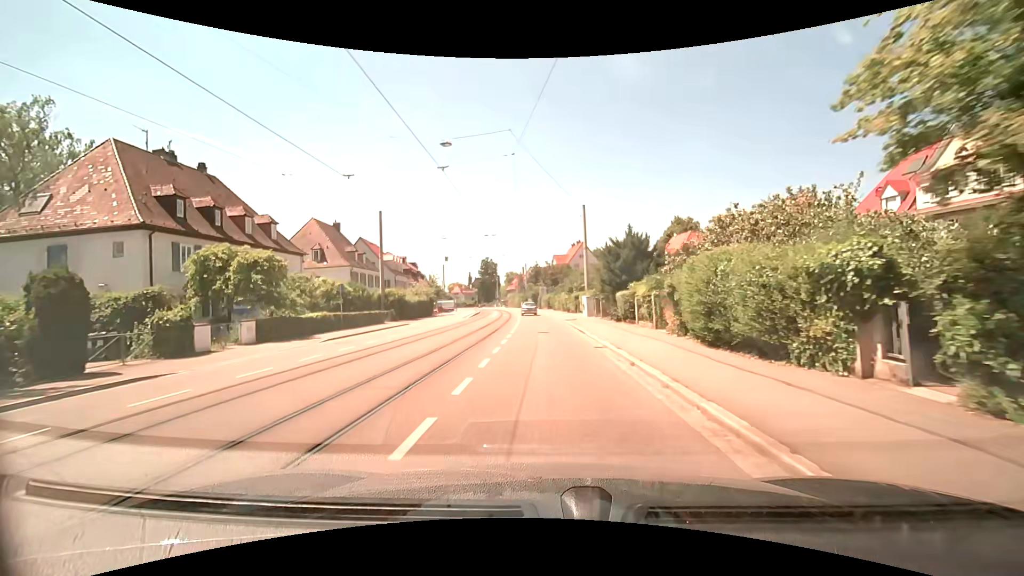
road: tertiary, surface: asphalt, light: Day
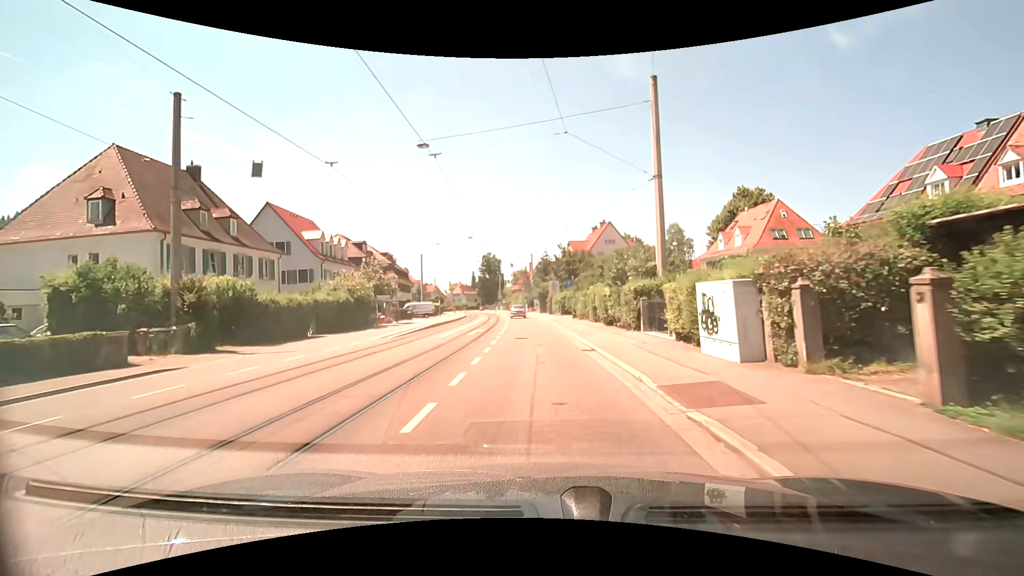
(-0.3, +29.0) m; -1°
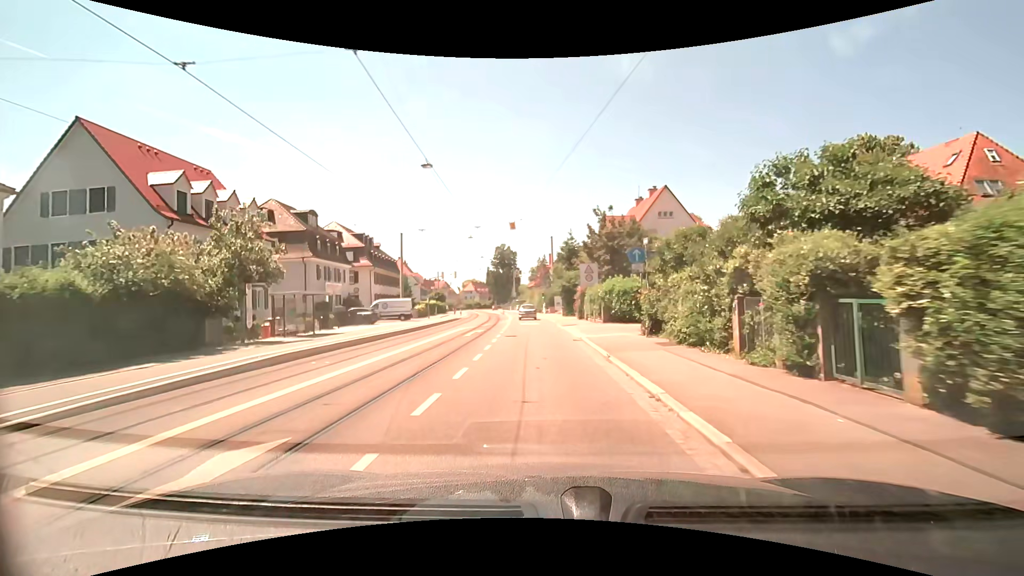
(-0.6, +23.3) m; -2°
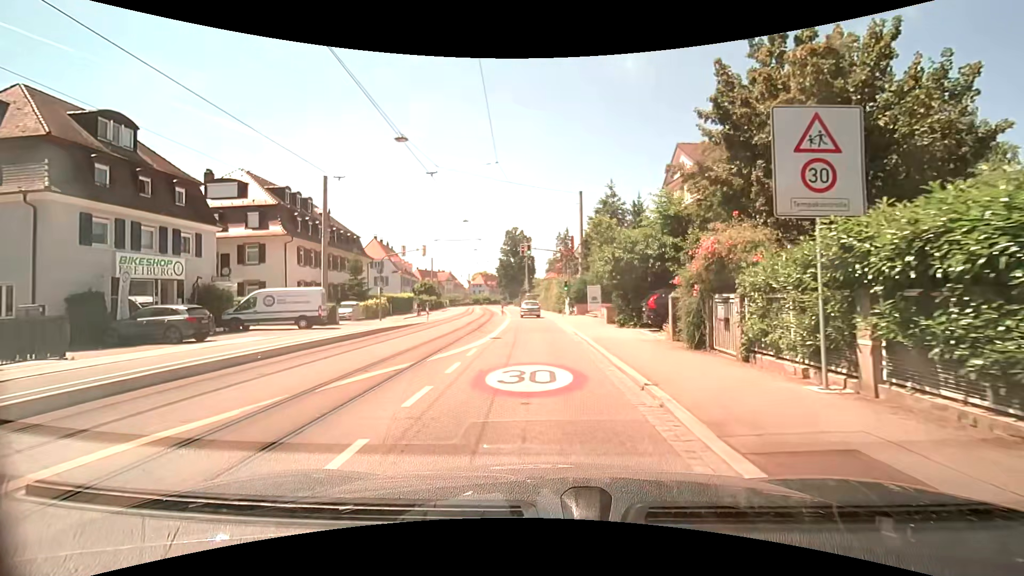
(-0.5, +26.3) m; -2°
(0, +10) (0, +20) (0, +30) (-1, +40) (-1, +50) (-2, +60) (-3, +70) (-5, +80) (-6, +90) (-7, +100) m
